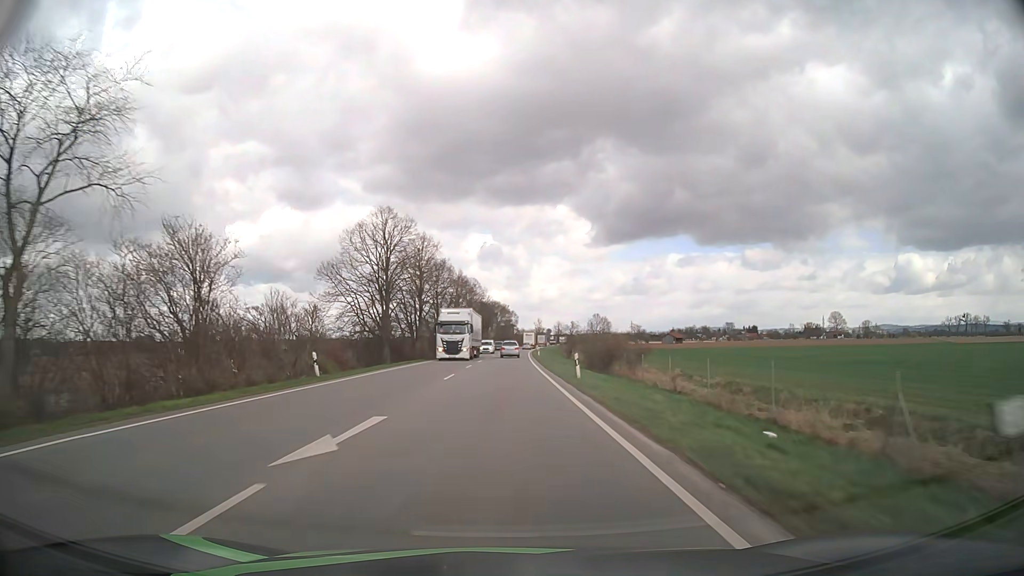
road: primary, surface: asphalt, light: Day
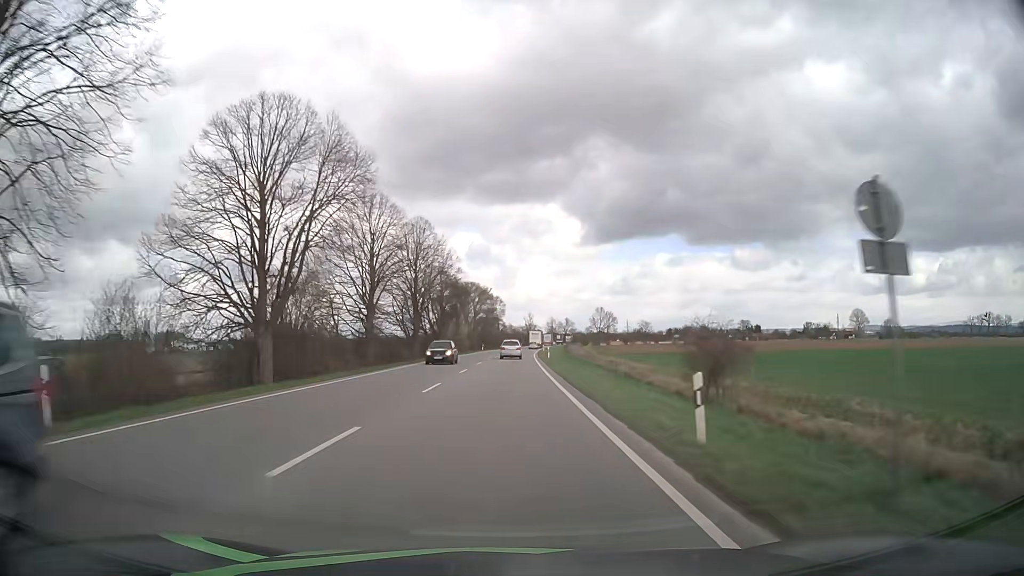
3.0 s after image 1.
(+0.8, +66.1) m; +1°
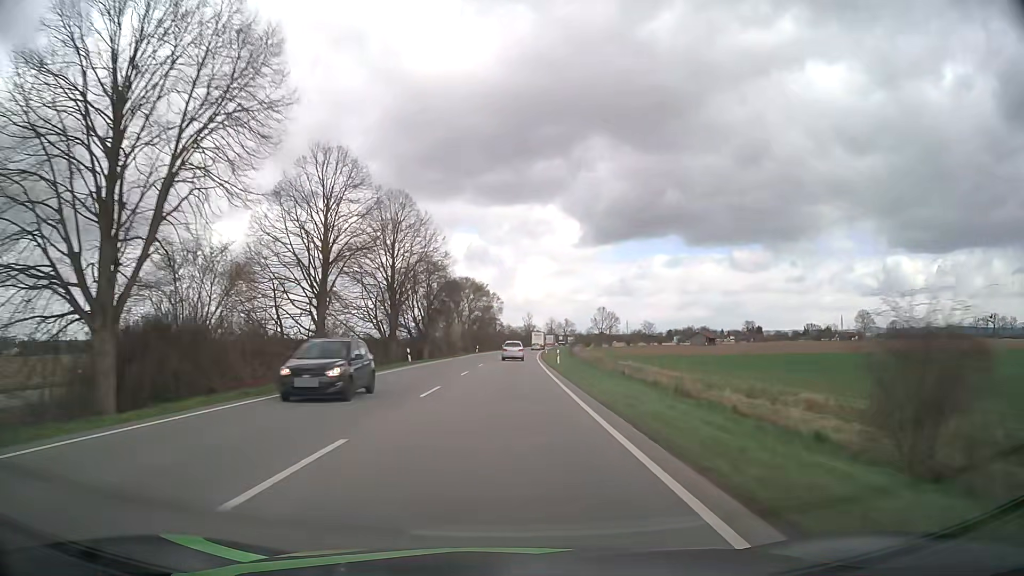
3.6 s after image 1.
(0.0, +13.1) m; 0°
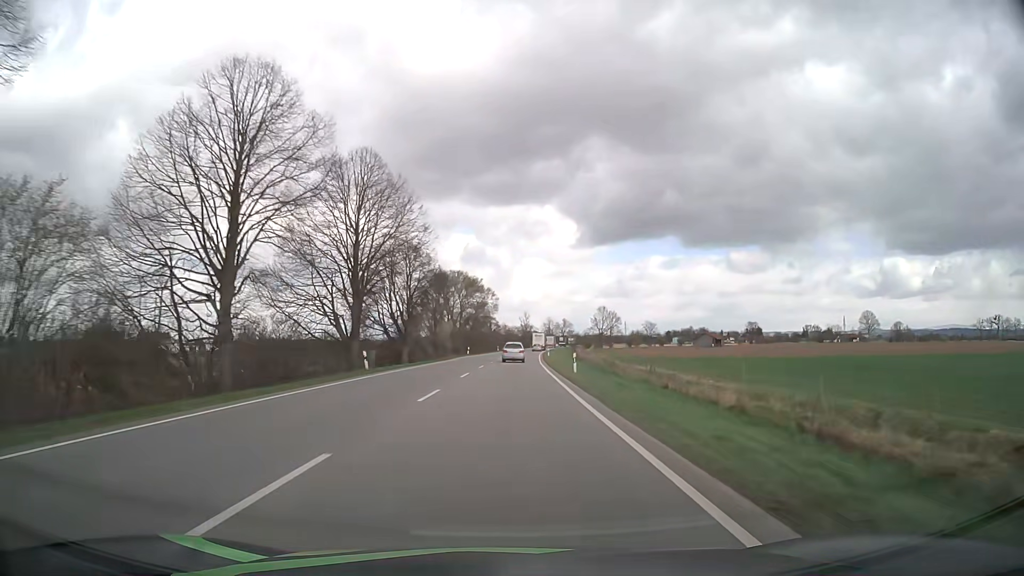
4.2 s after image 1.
(0.0, +13.1) m; 0°
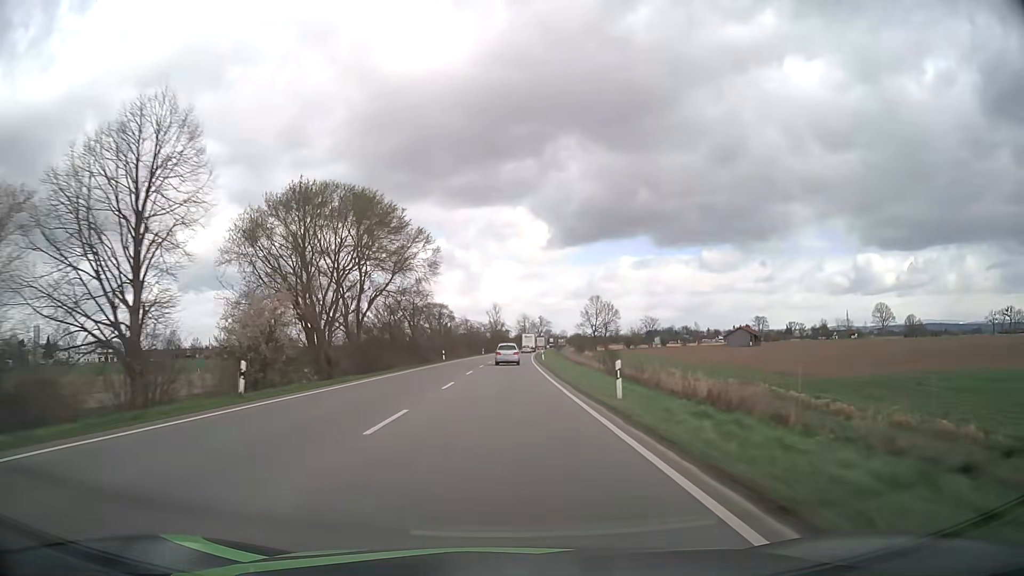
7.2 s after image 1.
(+1.6, +65.1) m; +3°
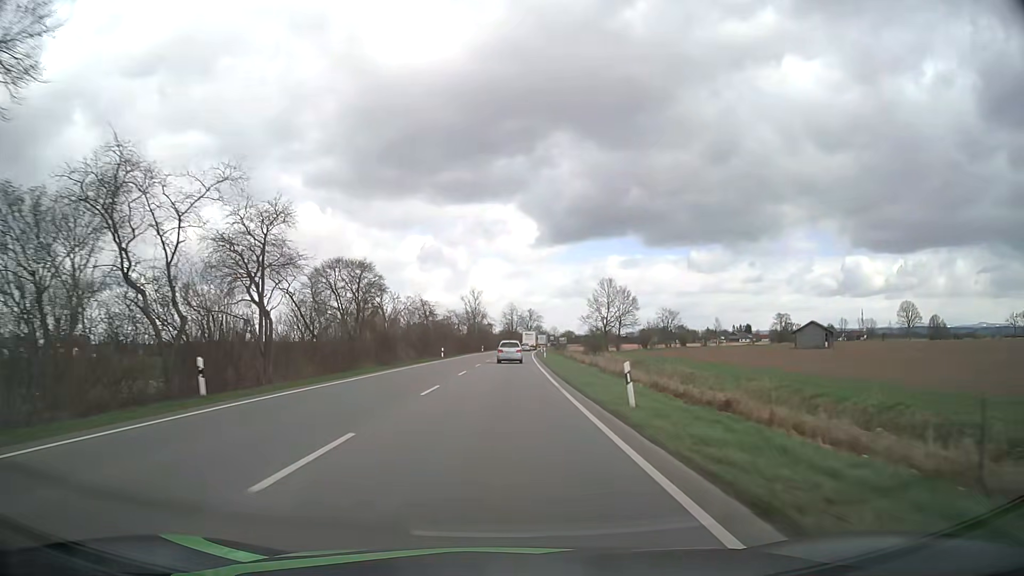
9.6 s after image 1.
(+0.5, +52.0) m; +1°
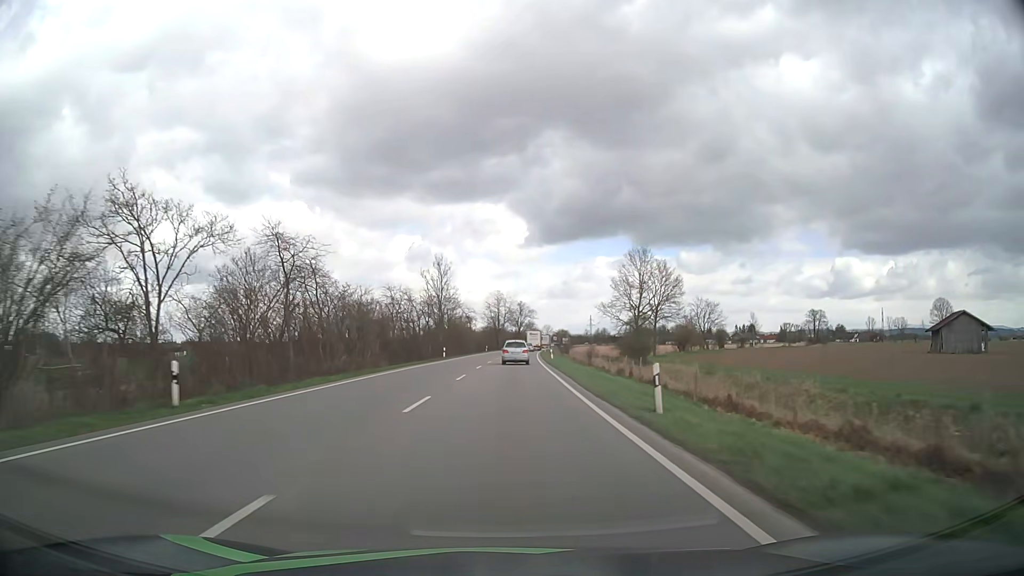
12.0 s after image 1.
(+0.5, +52.0) m; +1°
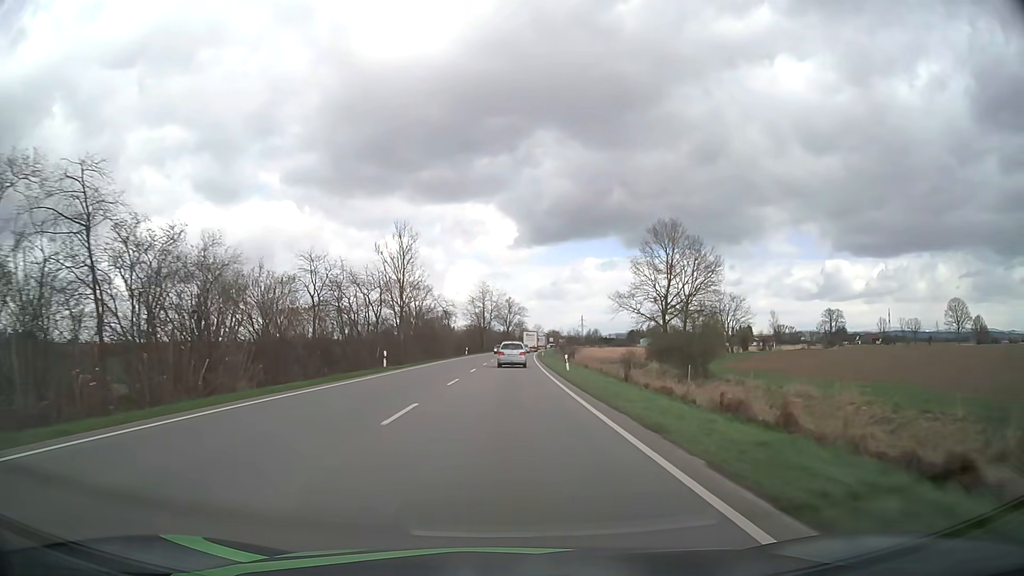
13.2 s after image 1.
(+0.2, +25.9) m; +1°
(0, +10) (0, +20) (0, +30) (0, +40) (+1, +50) (+1, +60) (+1, +70) (+2, +80) (+2, +90) (+3, +100) m
